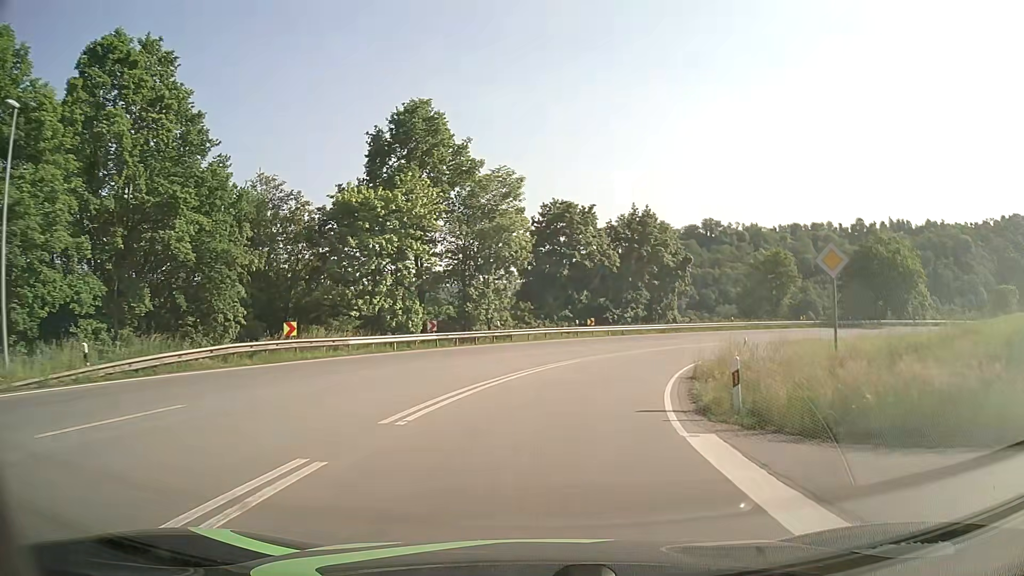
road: primary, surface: asphalt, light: Day
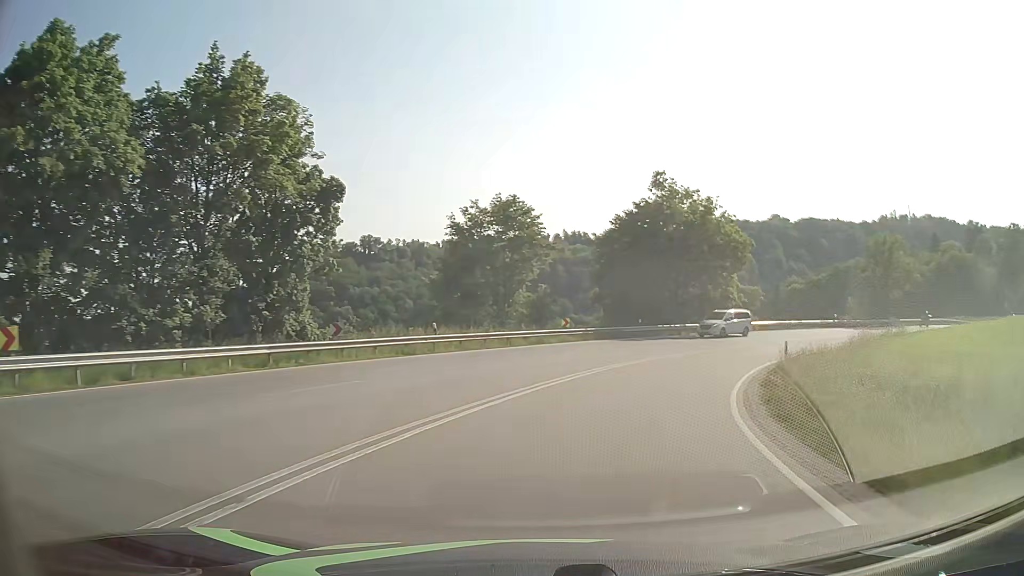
(+7.9, +36.8) m; +28°
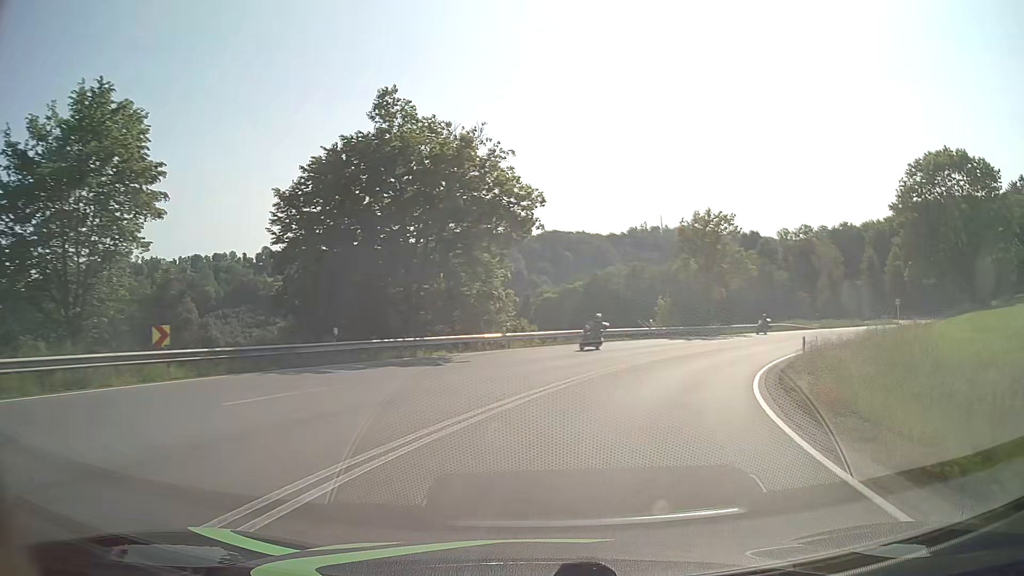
(+4.3, +22.2) m; +23°
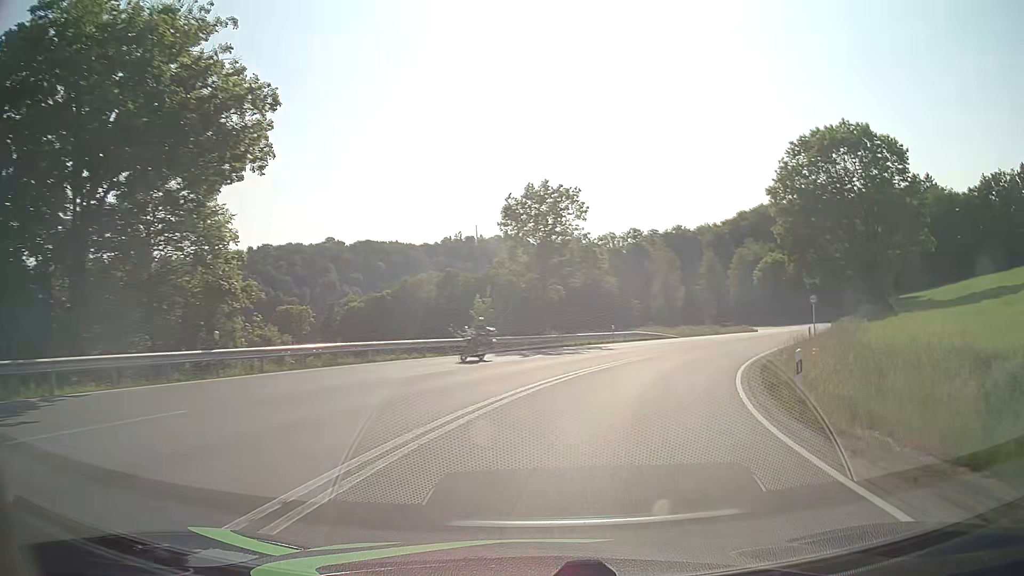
(+2.0, +14.9) m; +16°
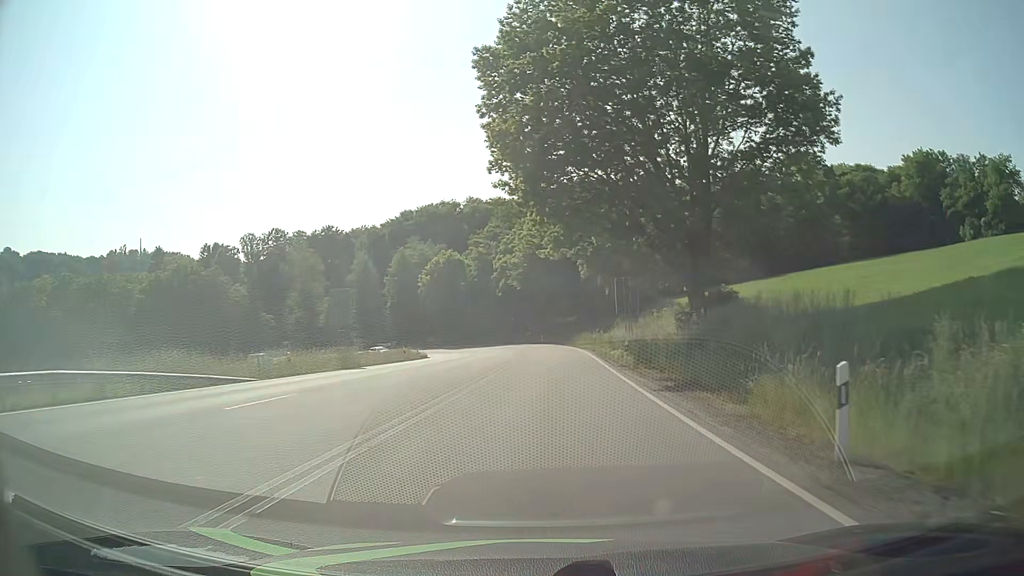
(+10.7, +36.0) m; +29°
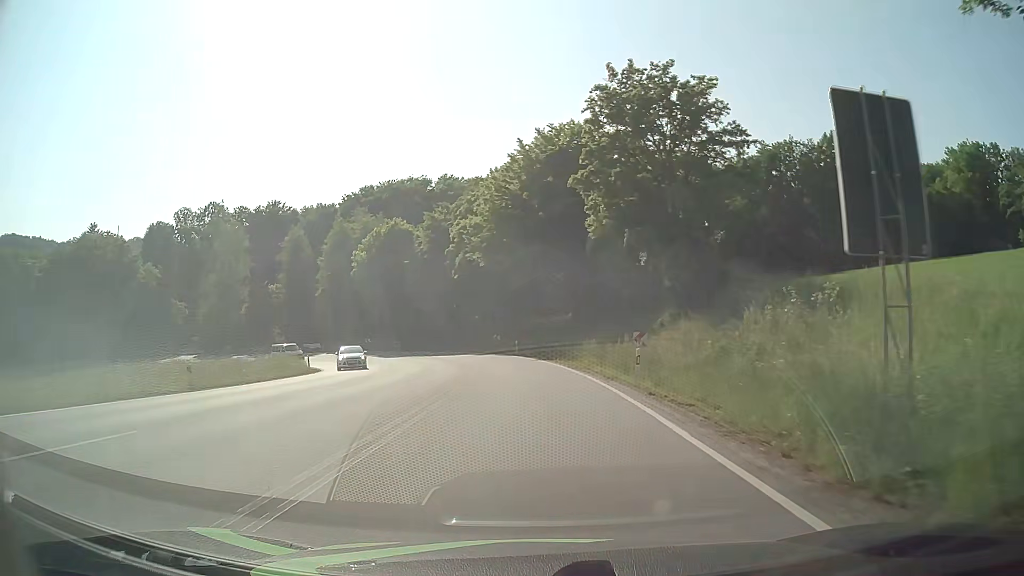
(+0.9, +30.6) m; +2°
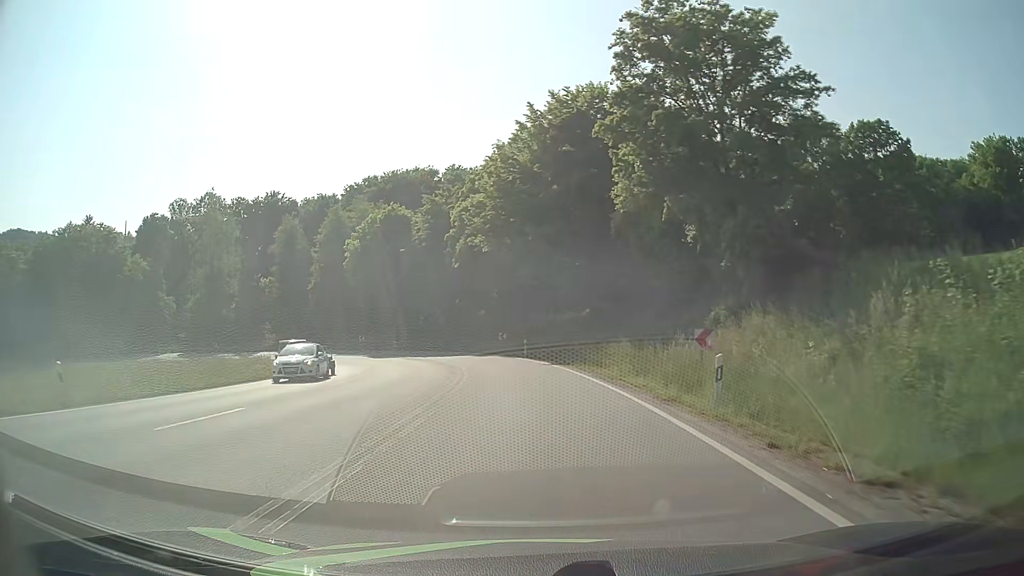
(-0.1, +7.7) m; -1°
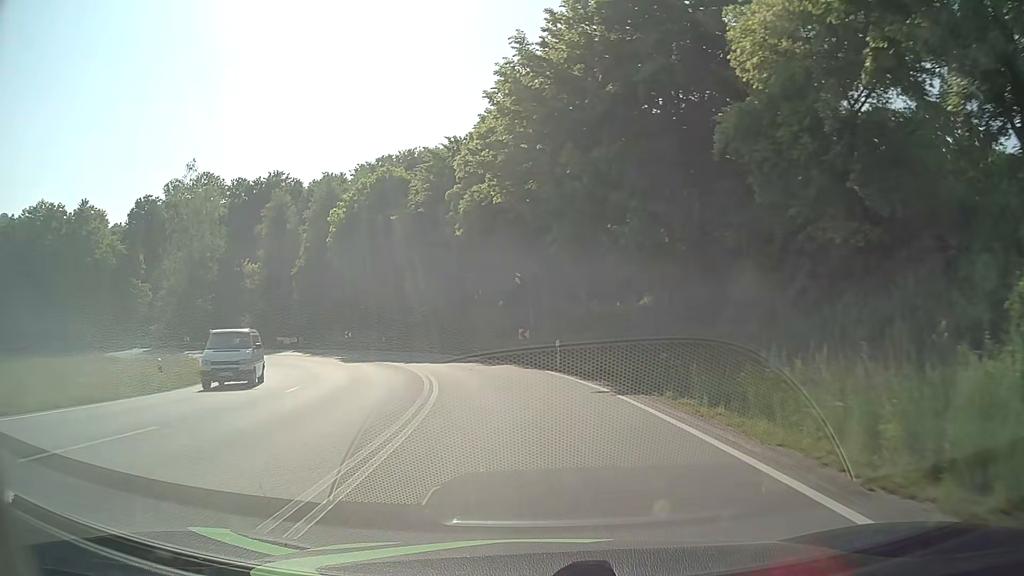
(-0.2, +15.3) m; -2°
(0, +10) (-1, +20) (-3, +30) (-7, +39) (-12, +47) (-19, +55) (-27, +60) (-36, +65) (-46, +67) (-56, +68) m
